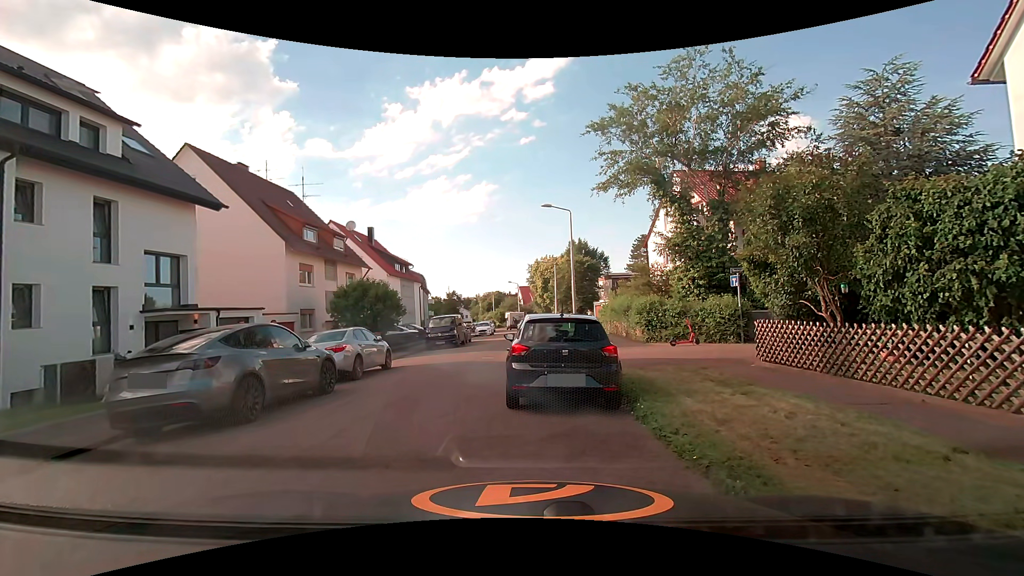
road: residential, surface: asphalt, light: Day
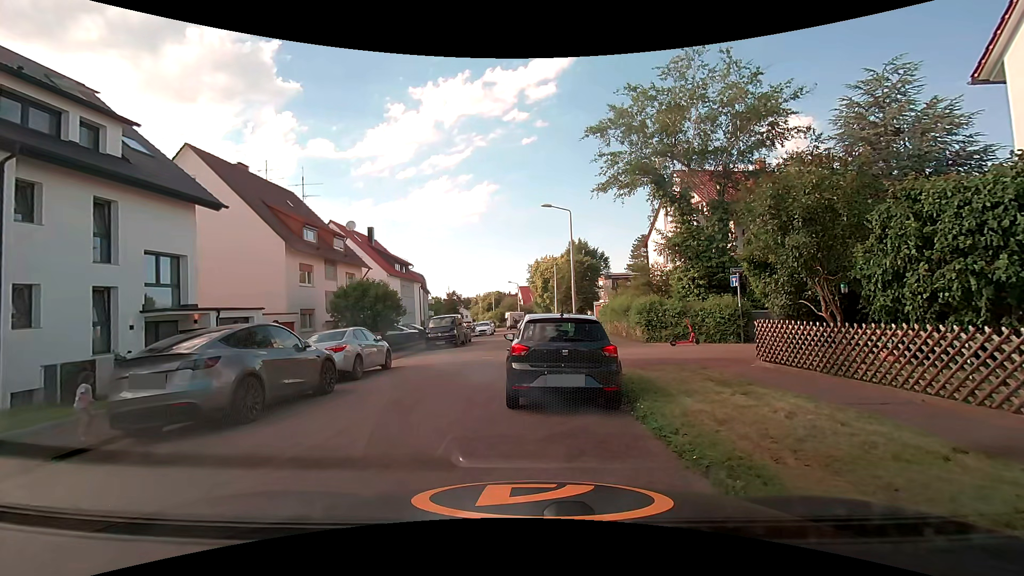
(0.0, 0.0) m; 0°
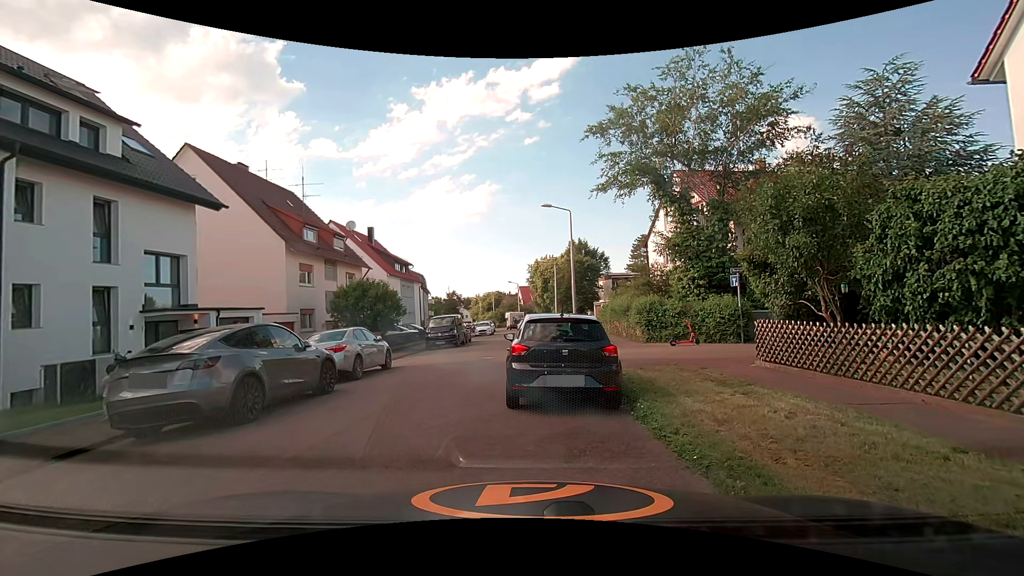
(0.0, +0.1) m; 0°
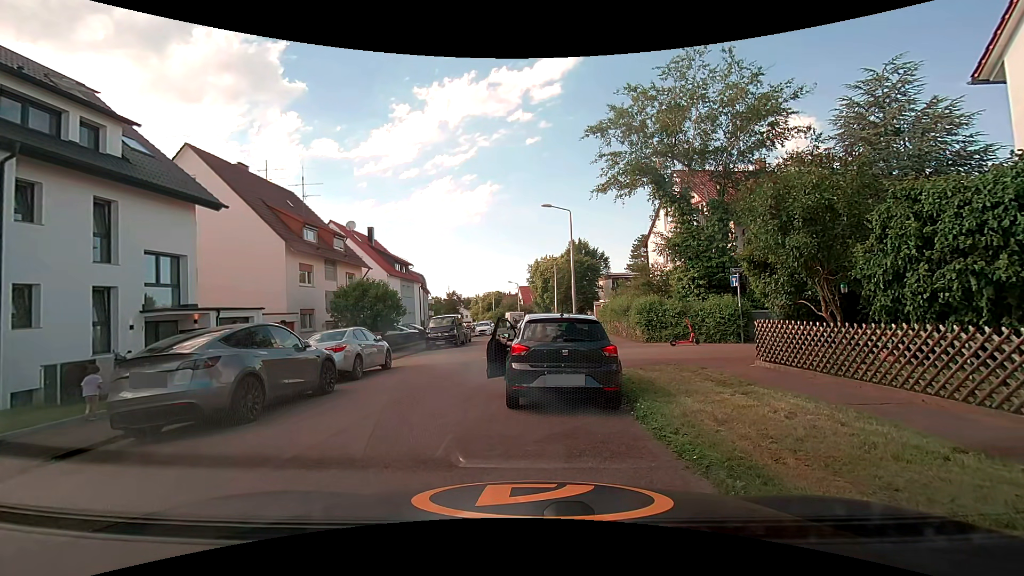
(0.0, 0.0) m; 0°
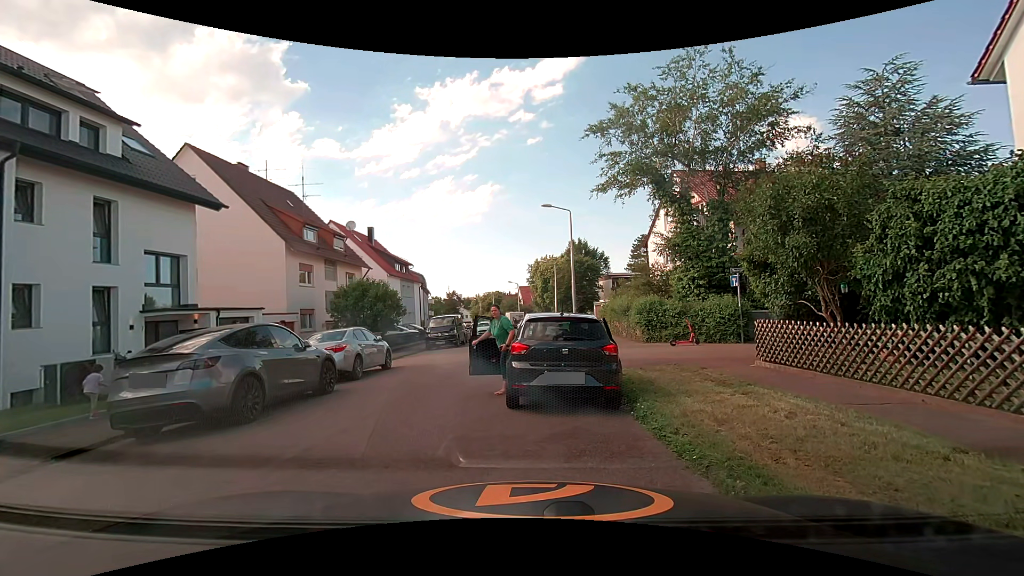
(0.0, 0.0) m; 0°
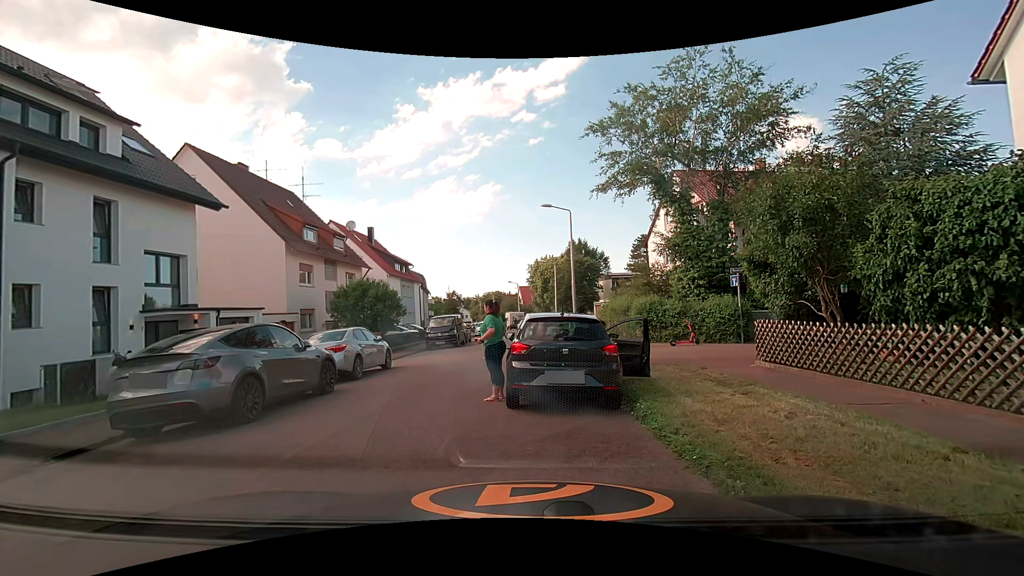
(0.0, 0.0) m; 0°
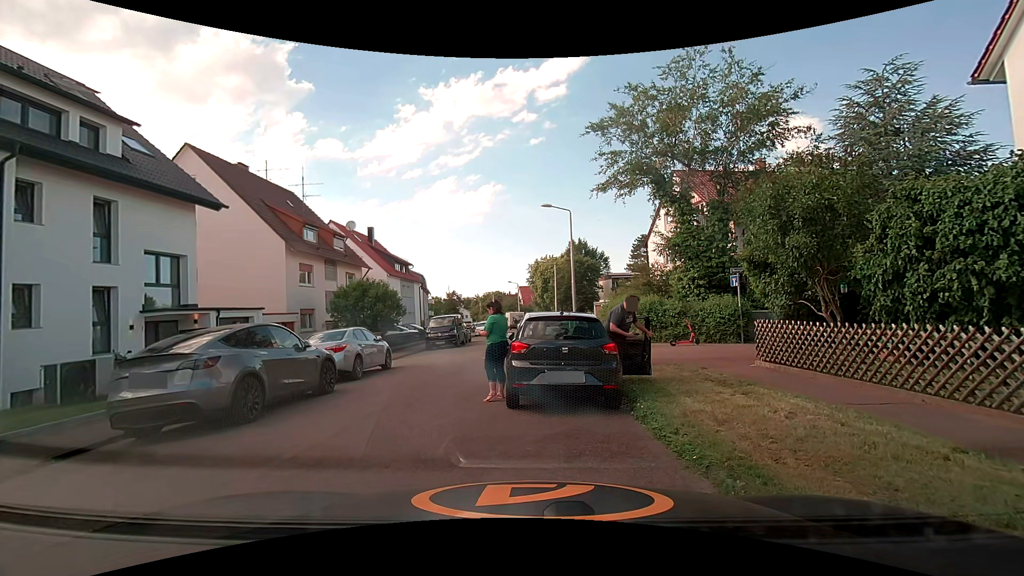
(0.0, 0.0) m; 0°
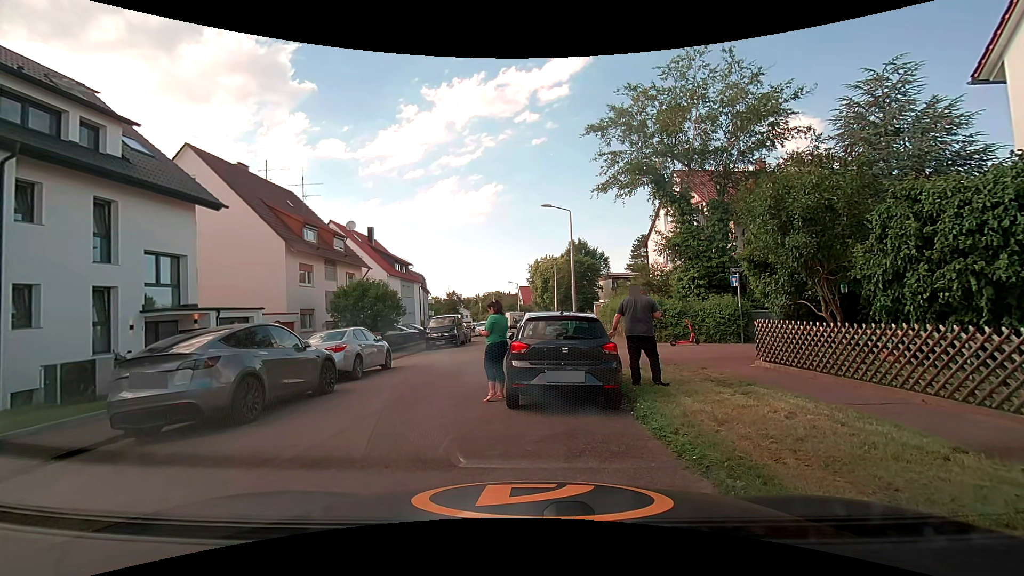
(0.0, 0.0) m; 0°
